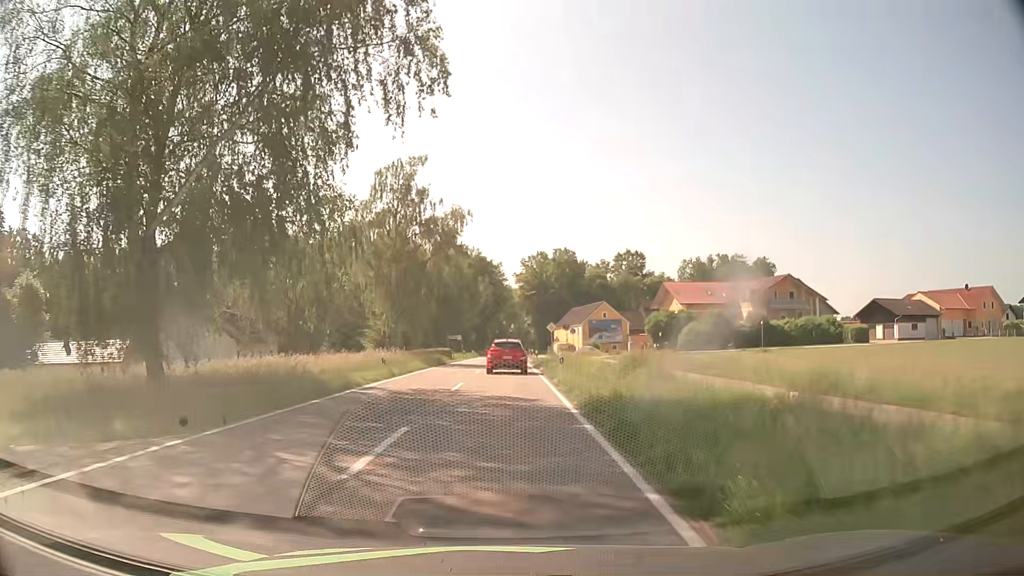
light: Day
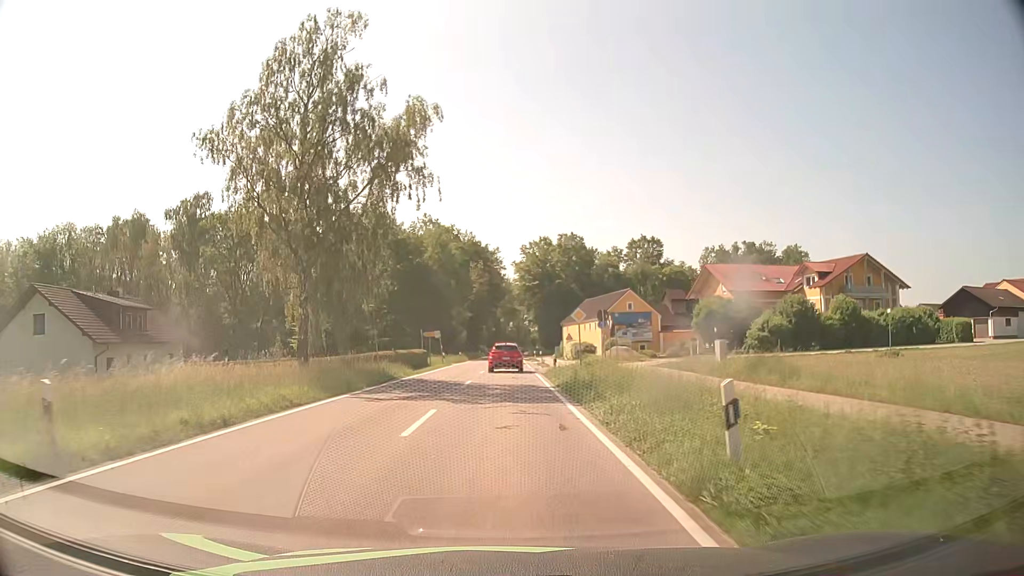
(0.0, +21.7) m; -1°
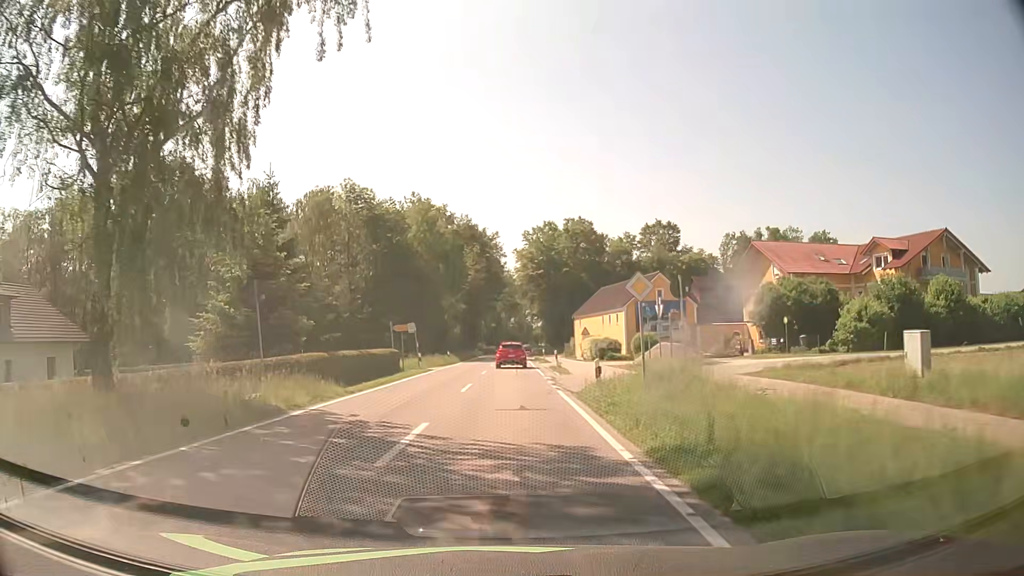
(+0.1, +14.8) m; +1°
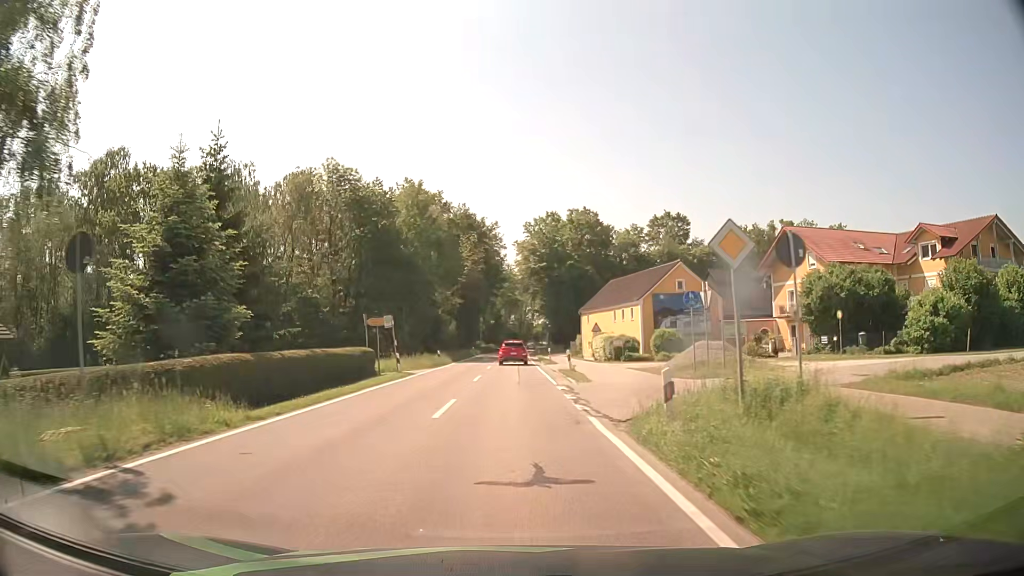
(0.0, +7.5) m; 0°
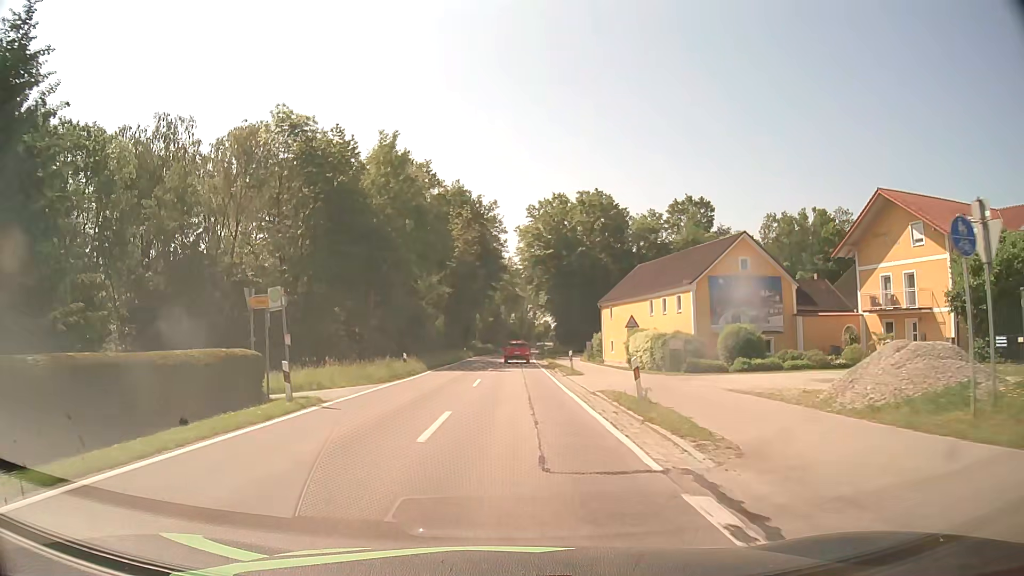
(0.0, +15.4) m; 0°
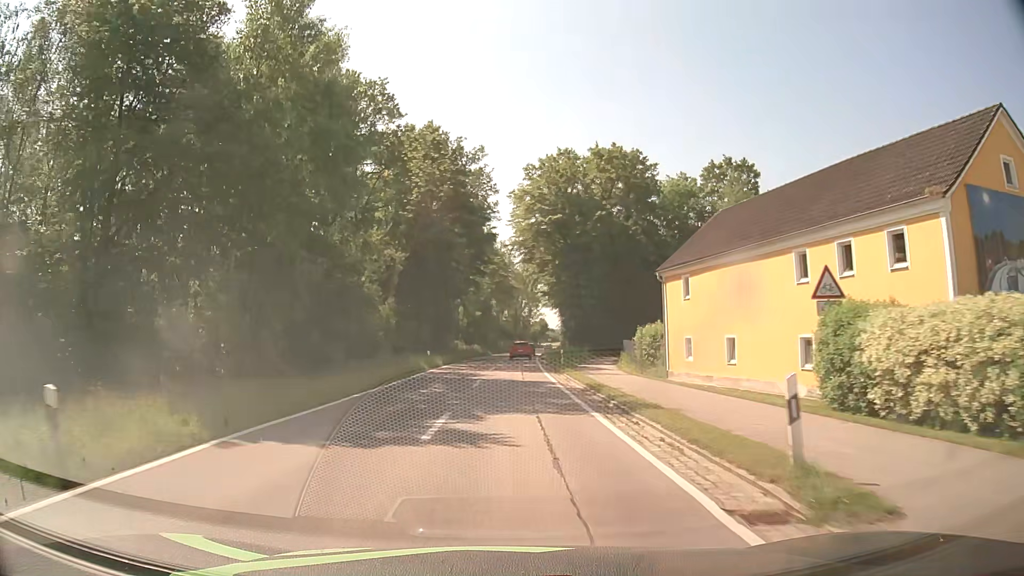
(+0.2, +24.9) m; +1°
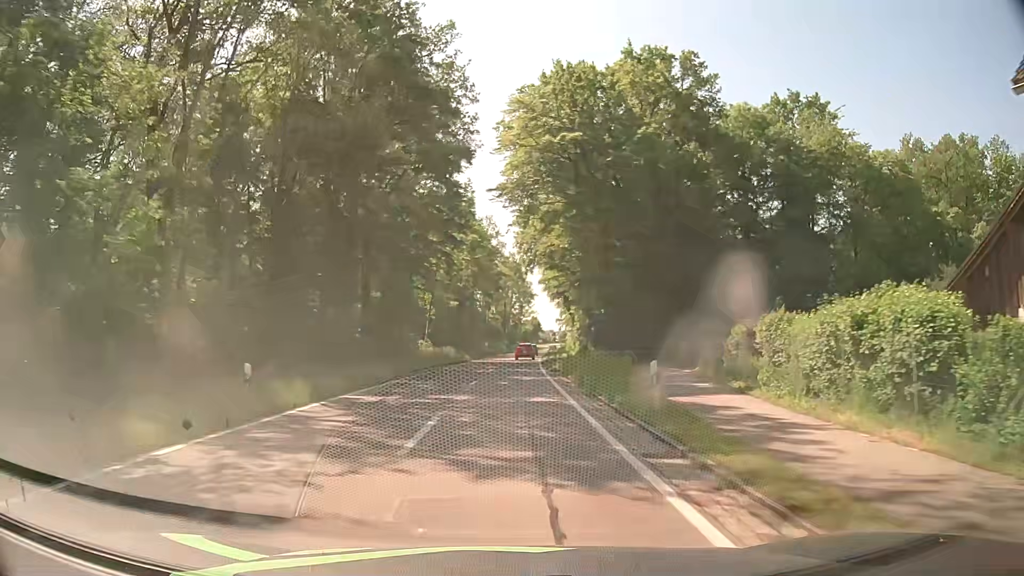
(+0.2, +26.2) m; +1°
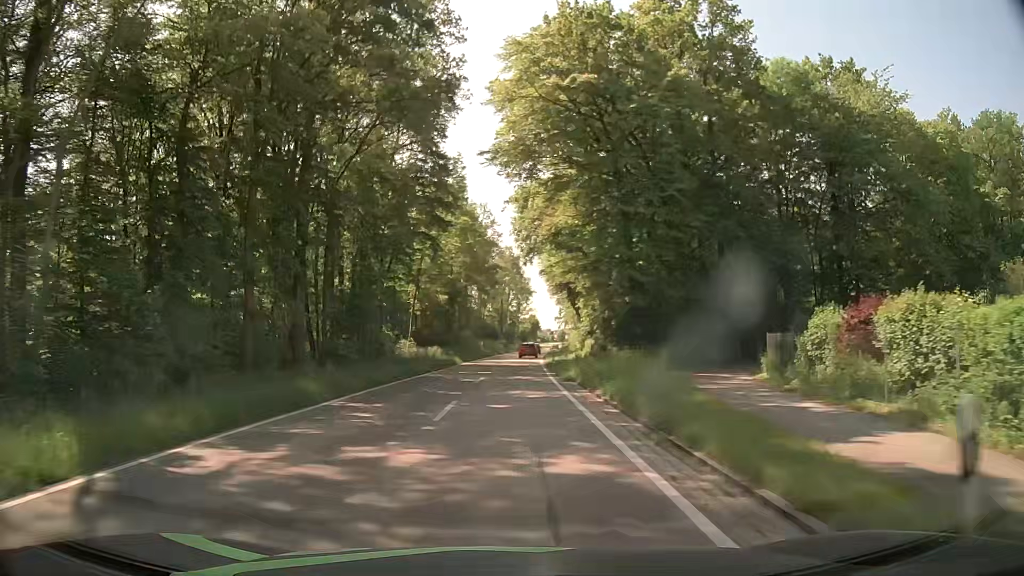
(0.0, +8.9) m; 0°
(0, +10) (0, +20) (0, +30) (0, +40) (+1, +50) (+1, +60) (+2, +70) (+2, +80) (+3, +90) (+4, +100) m
